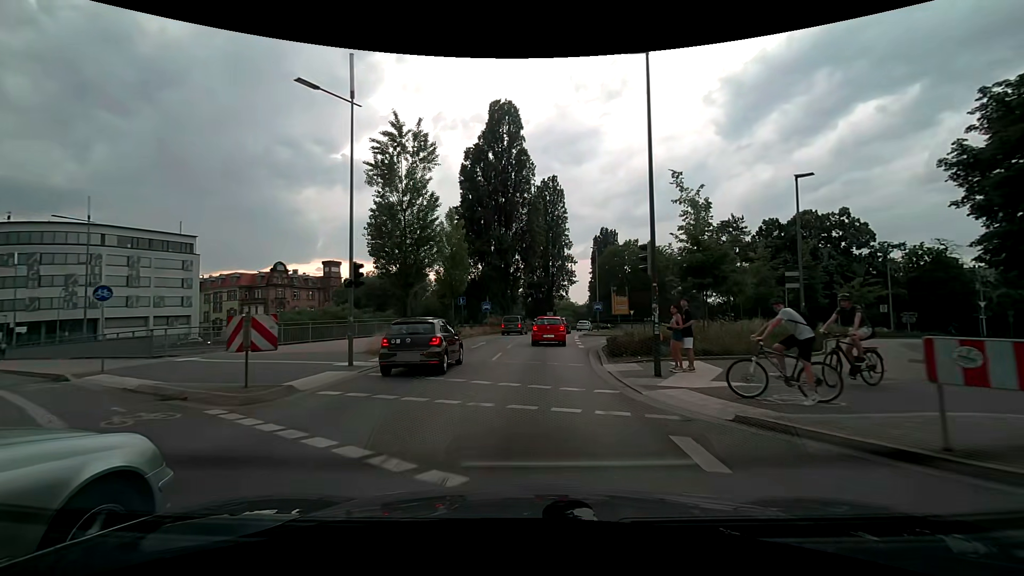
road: primary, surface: asphalt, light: Day
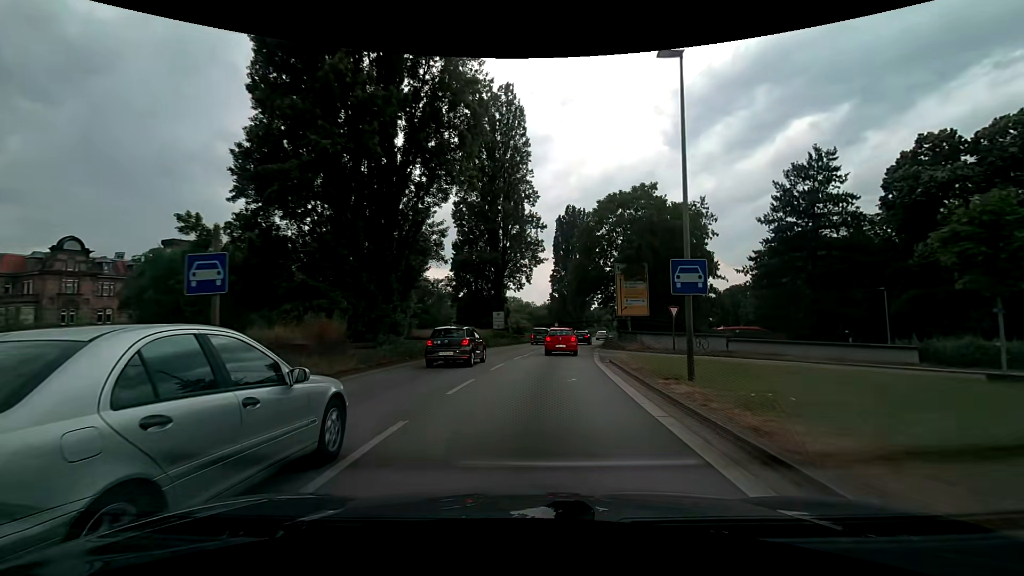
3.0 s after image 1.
(+1.1, +36.5) m; +5°
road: trunk
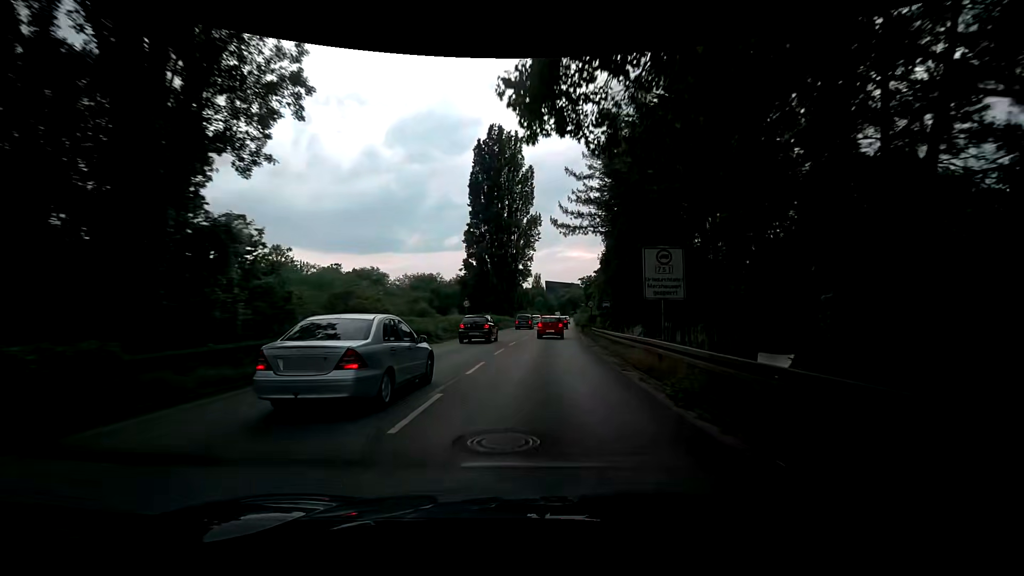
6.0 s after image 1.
(+3.3, +40.2) m; +9°
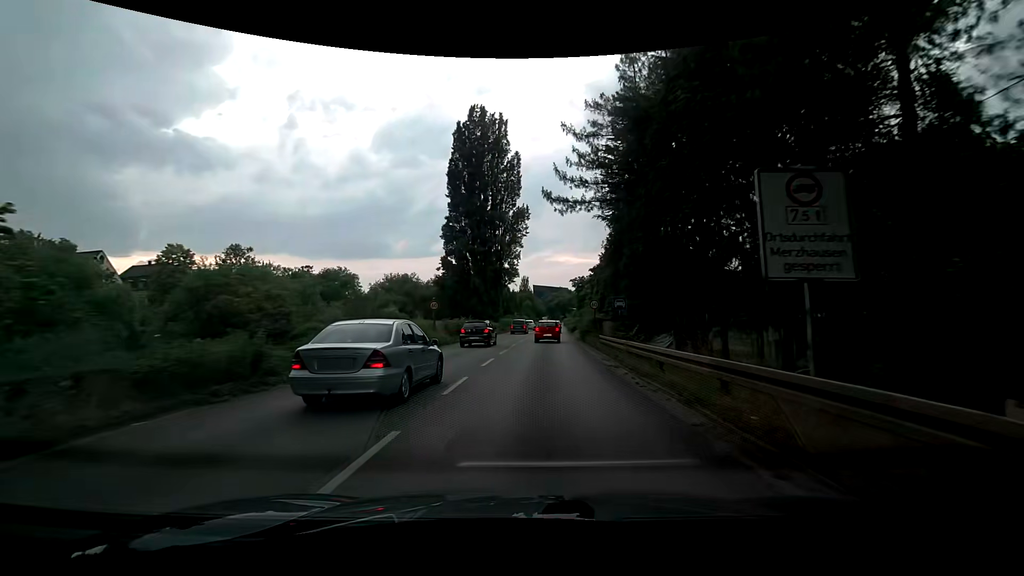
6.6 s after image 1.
(+0.1, +8.6) m; +1°
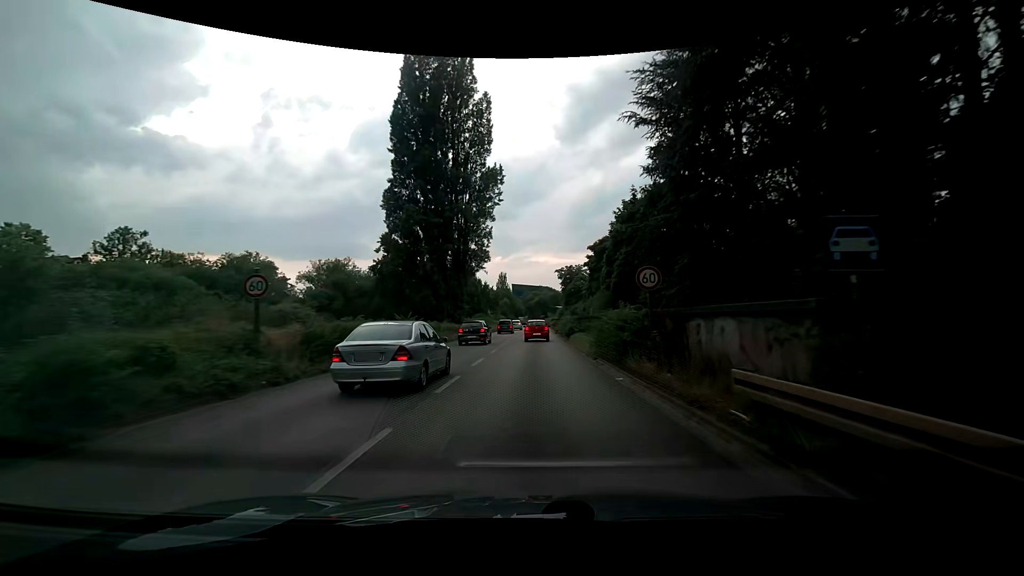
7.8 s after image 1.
(+0.5, +17.8) m; +3°
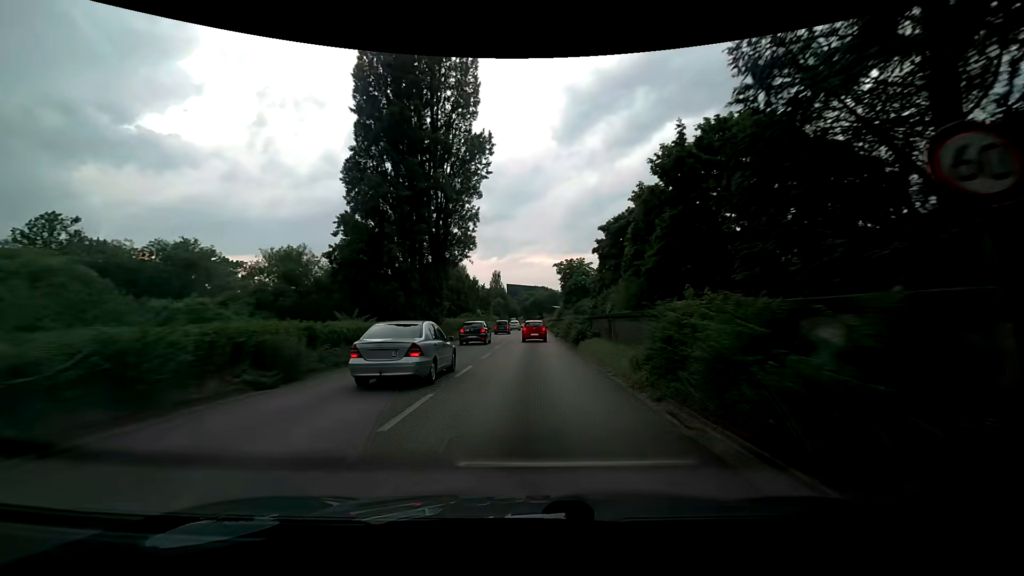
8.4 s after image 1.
(0.0, +9.2) m; 0°
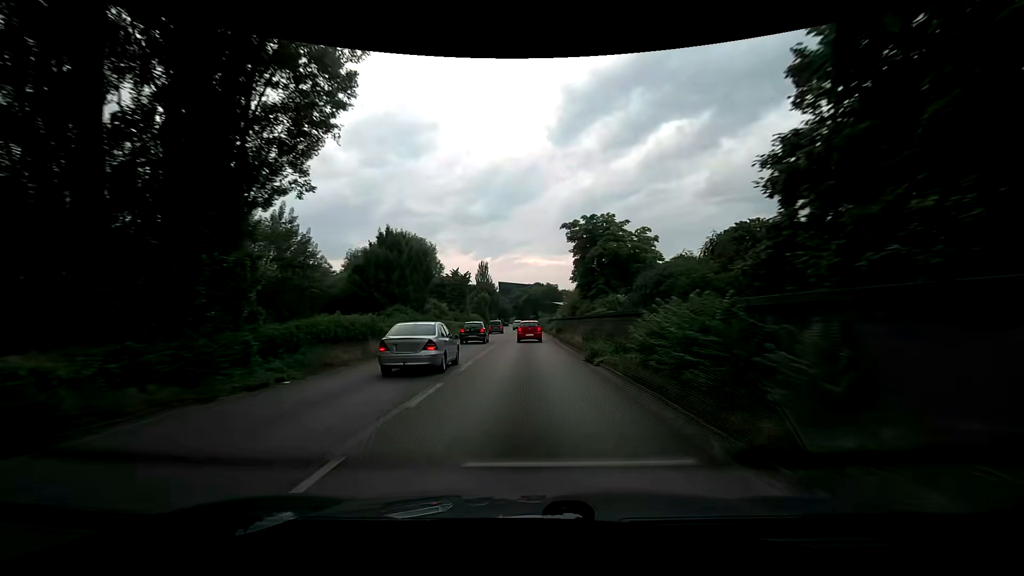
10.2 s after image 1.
(+0.1, +28.4) m; +1°
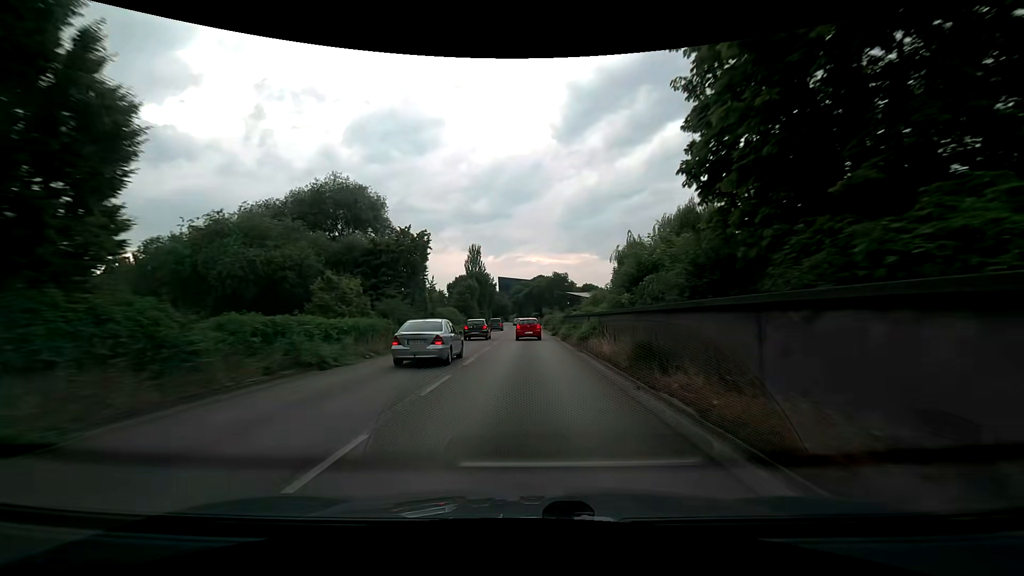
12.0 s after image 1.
(-0.3, +29.1) m; -1°
(0, +10) (0, +20) (0, +30) (0, +40) (0, +50) (0, +60) (0, +70) (-1, +80) (-1, +90) (-1, +100) m
